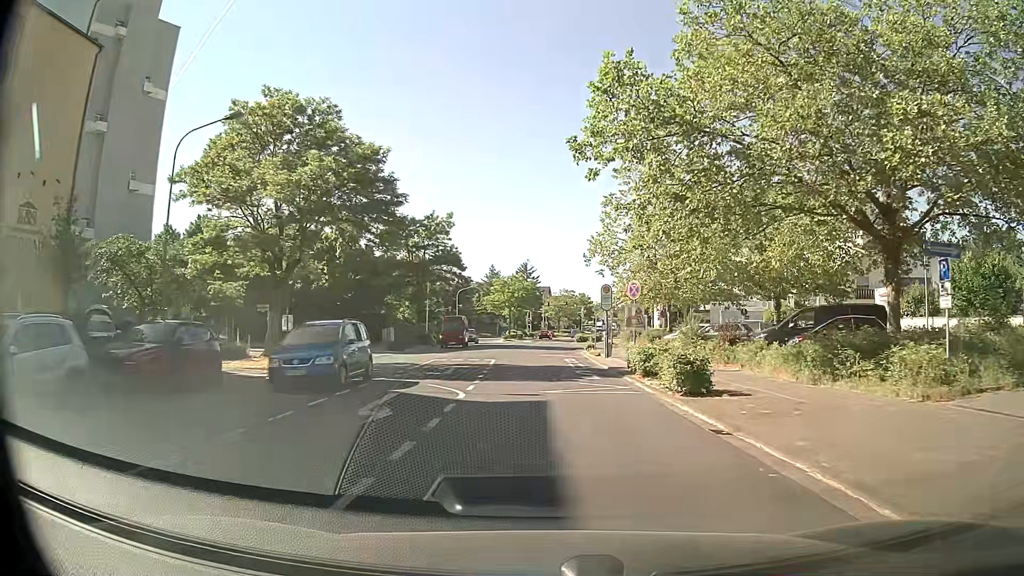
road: tertiary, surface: asphalt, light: Day
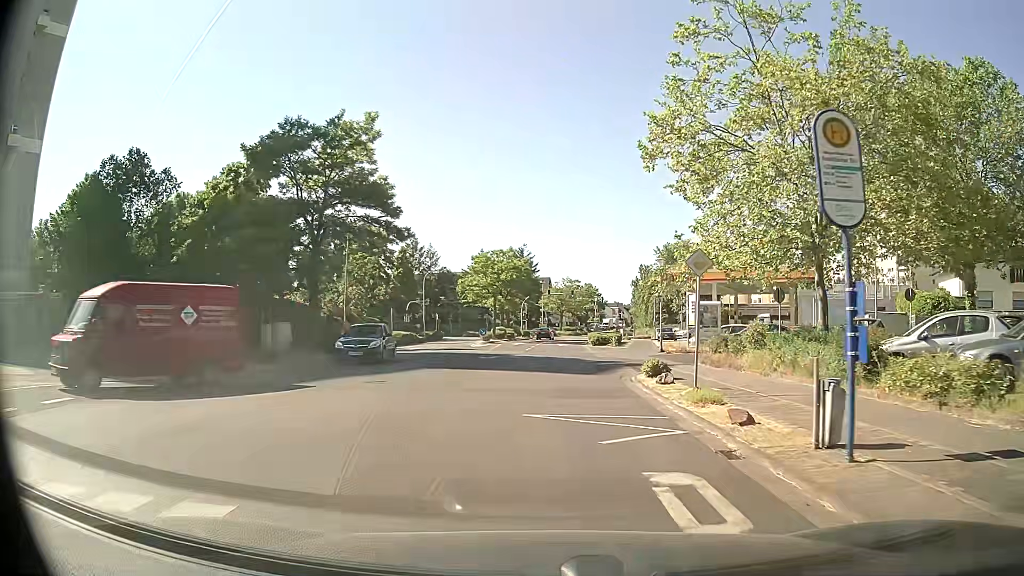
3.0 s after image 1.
(+0.3, +26.7) m; +1°
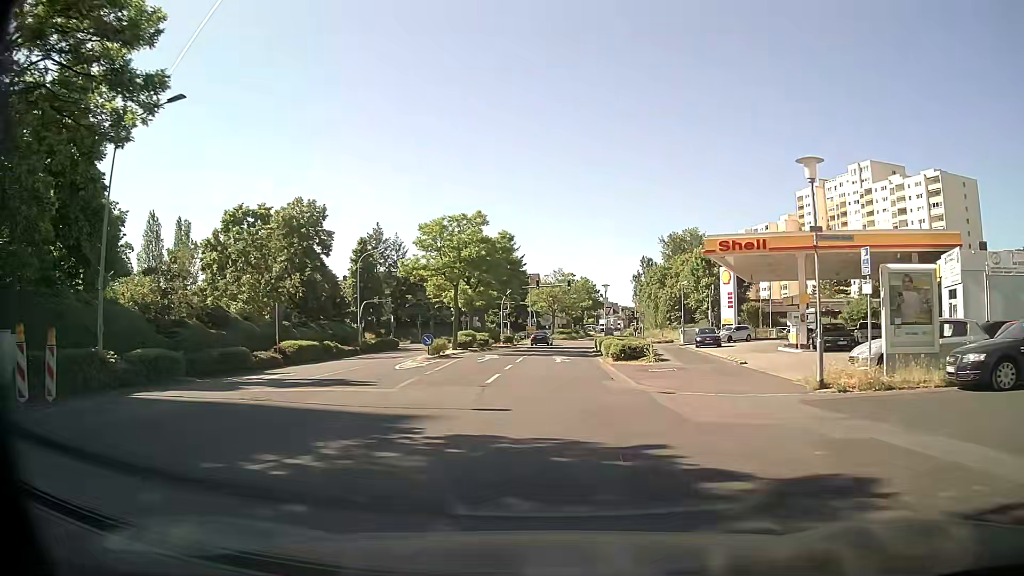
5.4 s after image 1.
(+0.2, +22.0) m; +1°
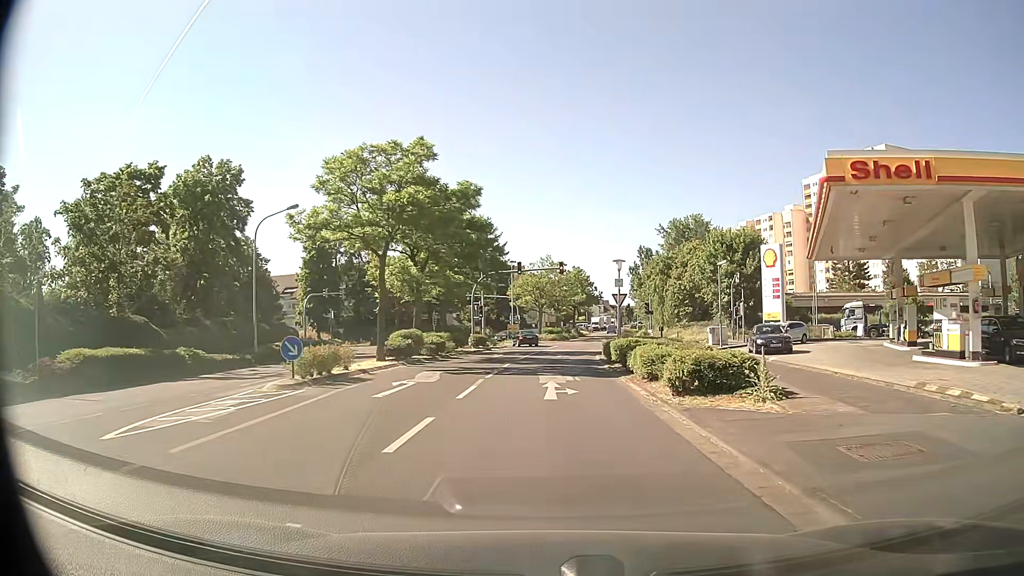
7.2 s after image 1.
(+0.1, +16.7) m; +1°
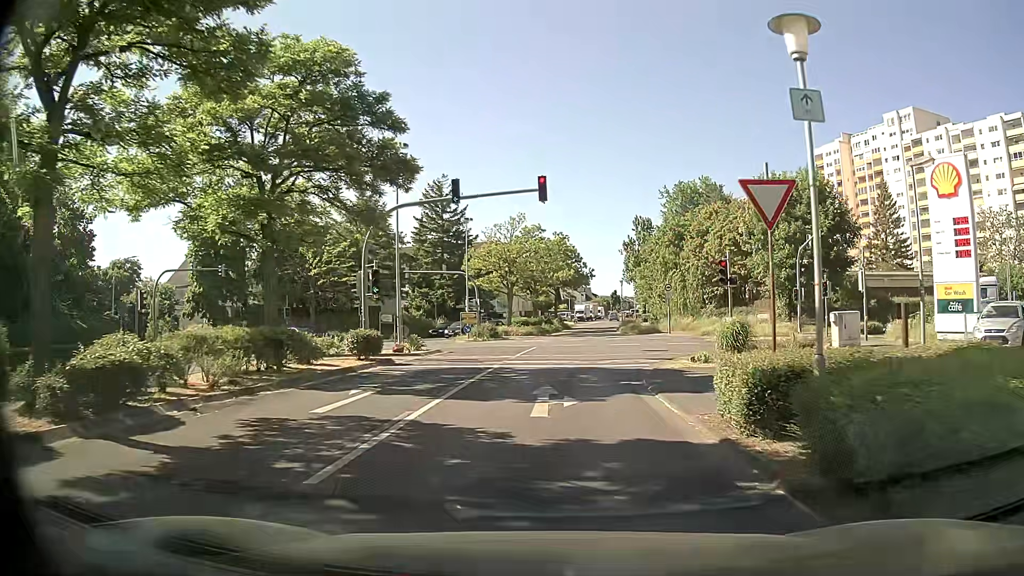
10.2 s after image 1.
(+0.4, +25.7) m; +2°
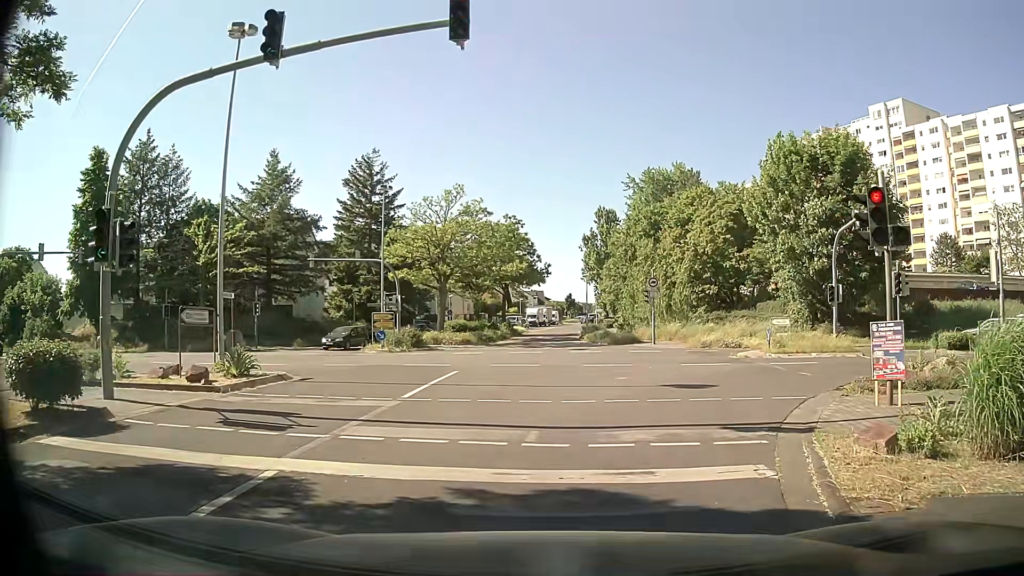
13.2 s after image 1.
(+0.4, +13.4) m; +4°
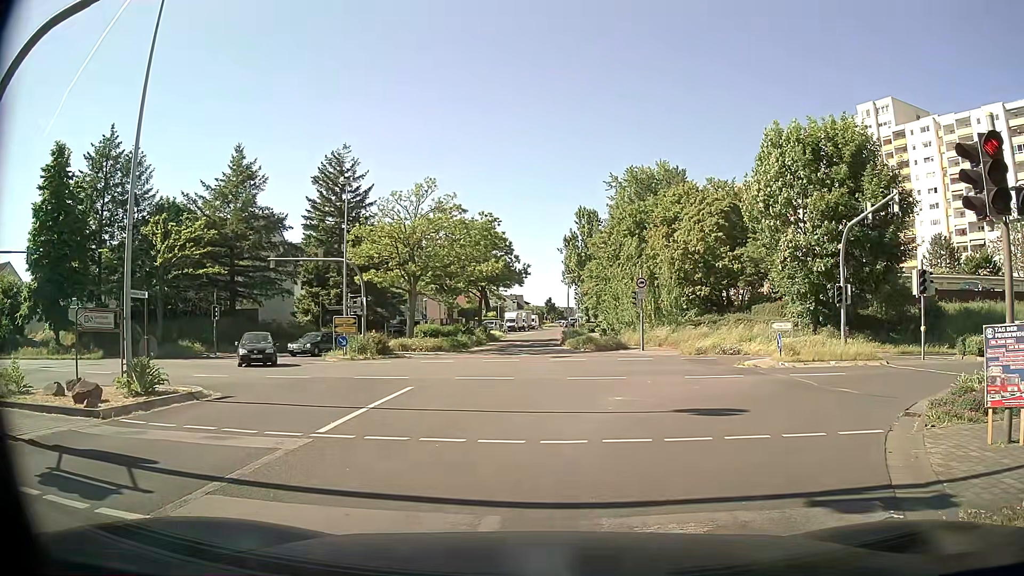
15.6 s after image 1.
(+0.1, +3.4) m; +2°
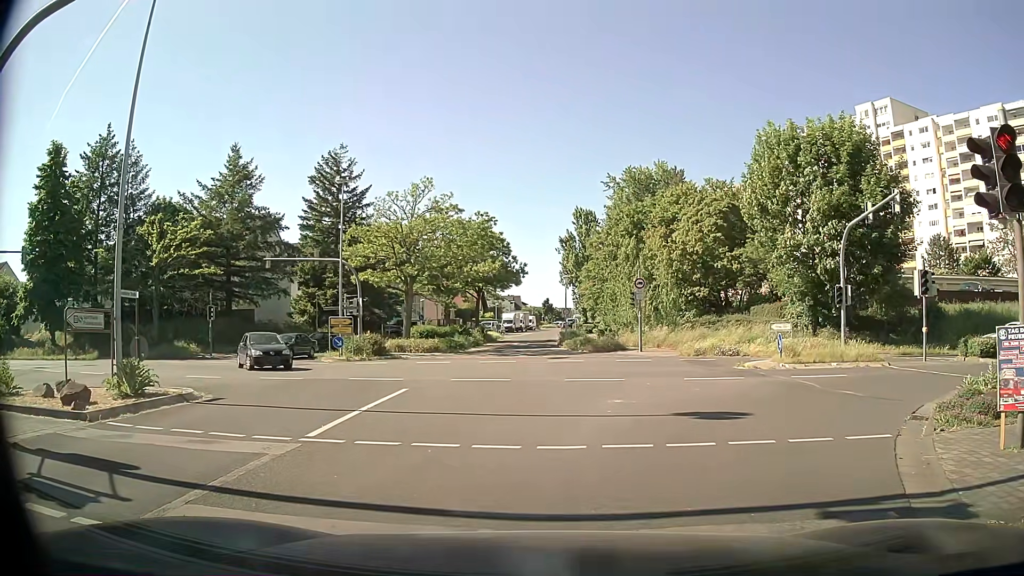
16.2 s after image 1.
(0.0, +0.3) m; 0°
(+2, +10) (+9, +17) (+19, +19) (+29, +19) (+39, +17) (+48, +16) (+58, +15) (+68, +14) (+78, +14) (+88, +13) m
